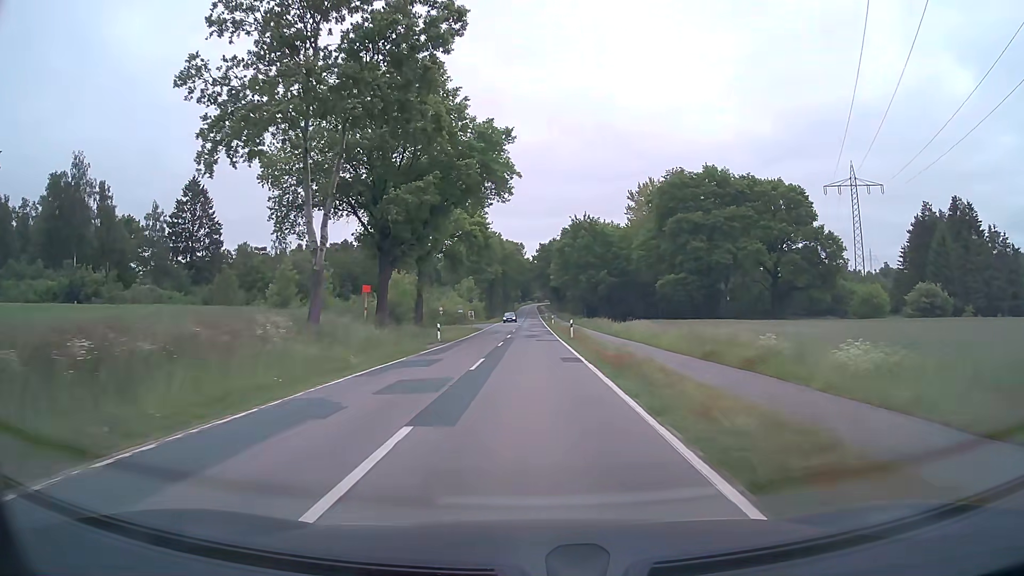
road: tertiary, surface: asphalt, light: Day
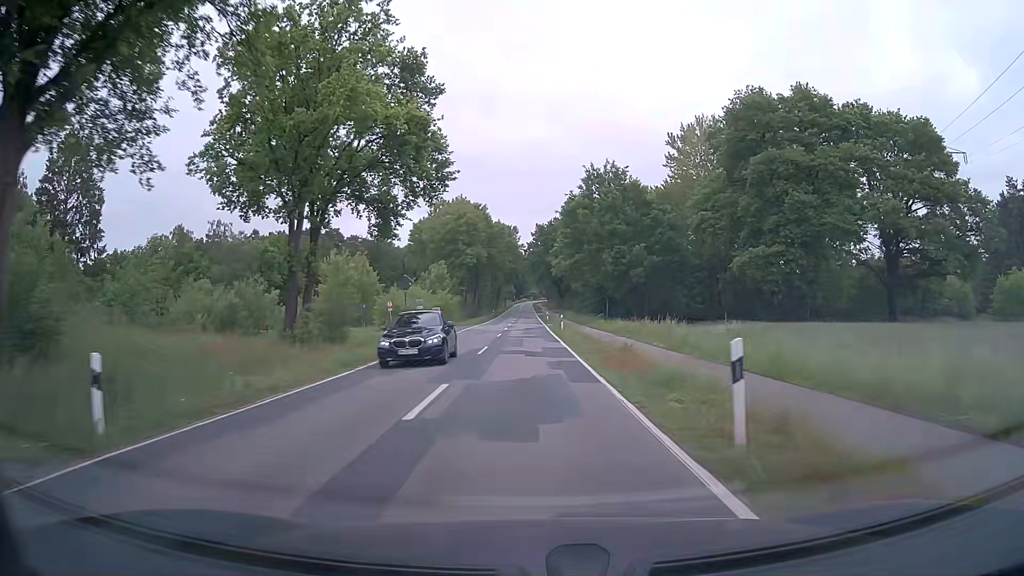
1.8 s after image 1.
(+0.2, +32.0) m; +1°
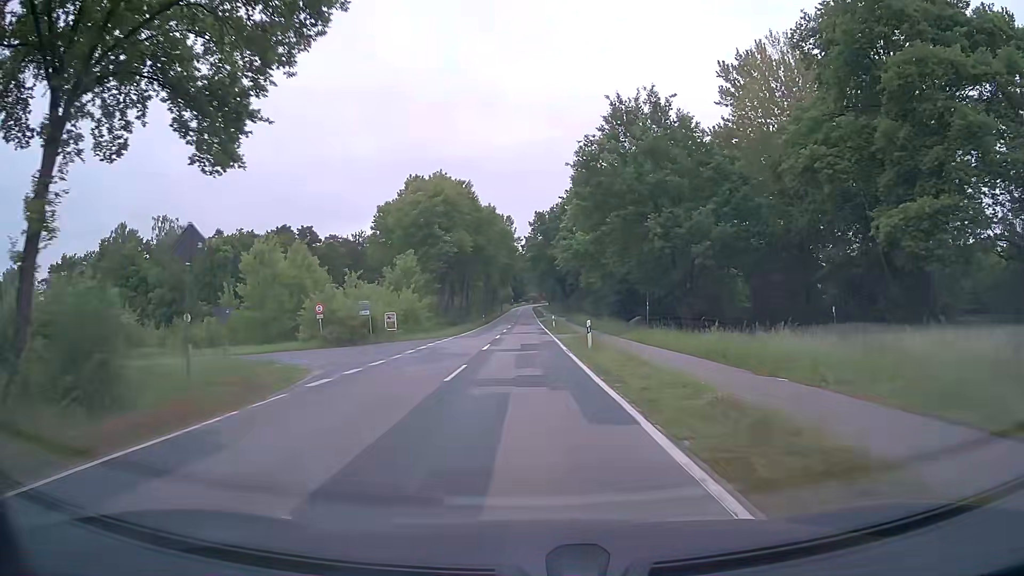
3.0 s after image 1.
(-0.1, +21.4) m; 0°
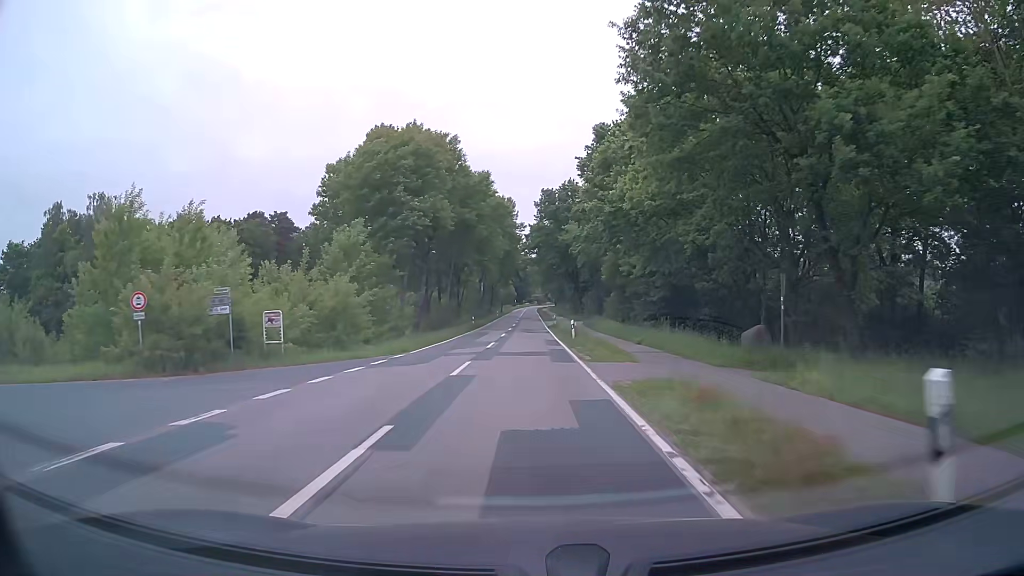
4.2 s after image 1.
(0.0, +21.3) m; 0°
